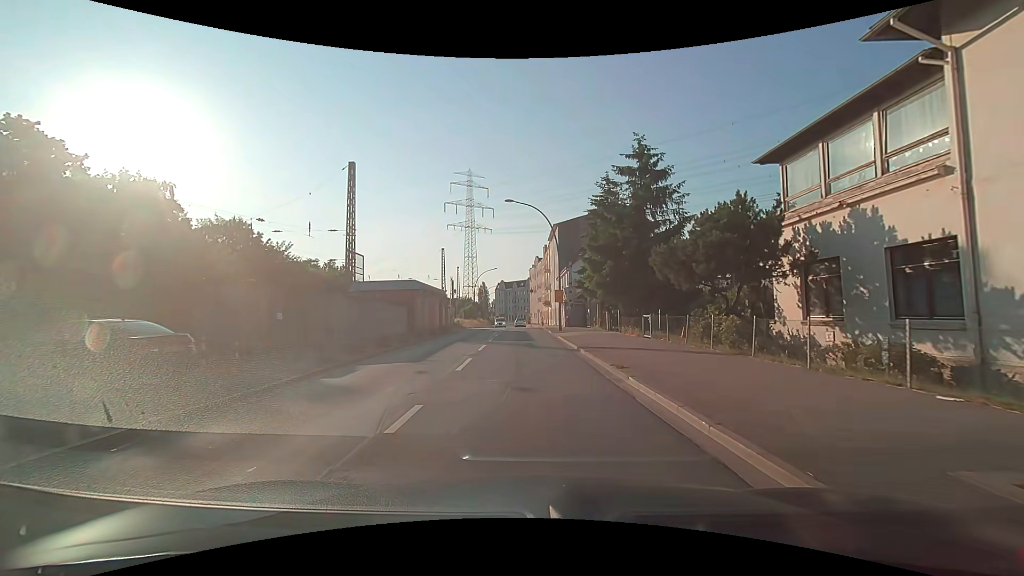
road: secondary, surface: asphalt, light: Day
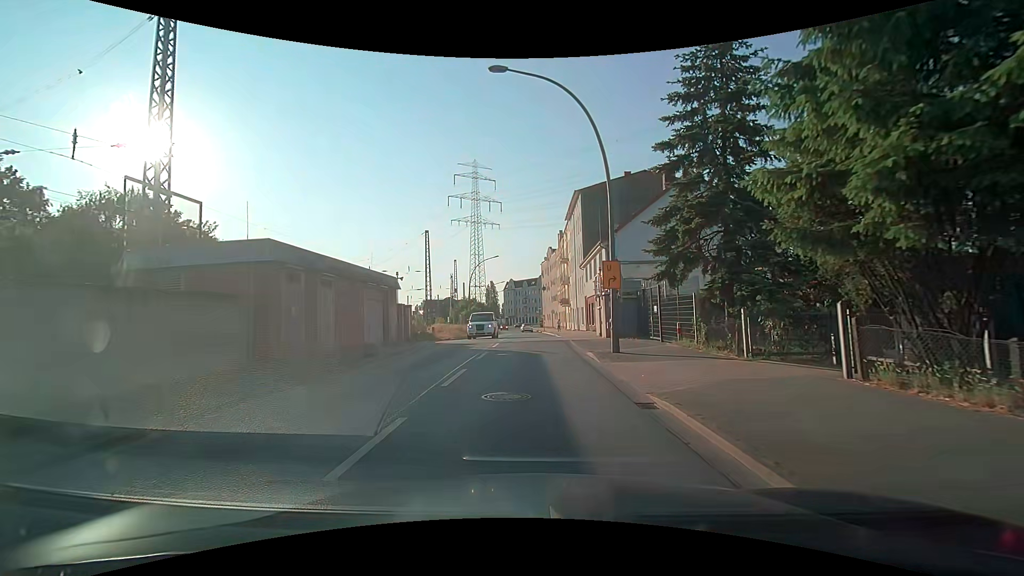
(-0.6, +20.1) m; -1°
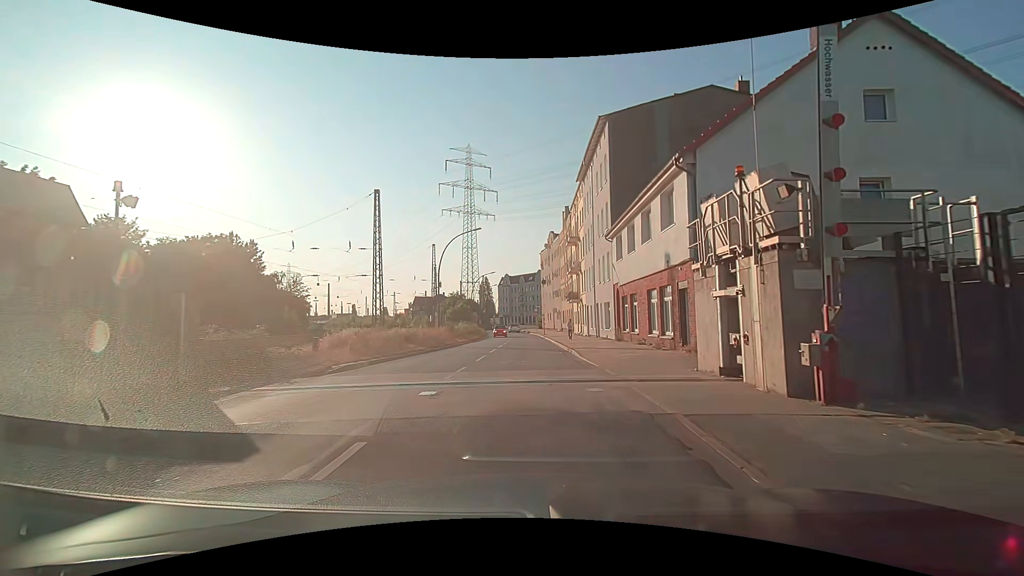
(-0.4, +19.4) m; 0°
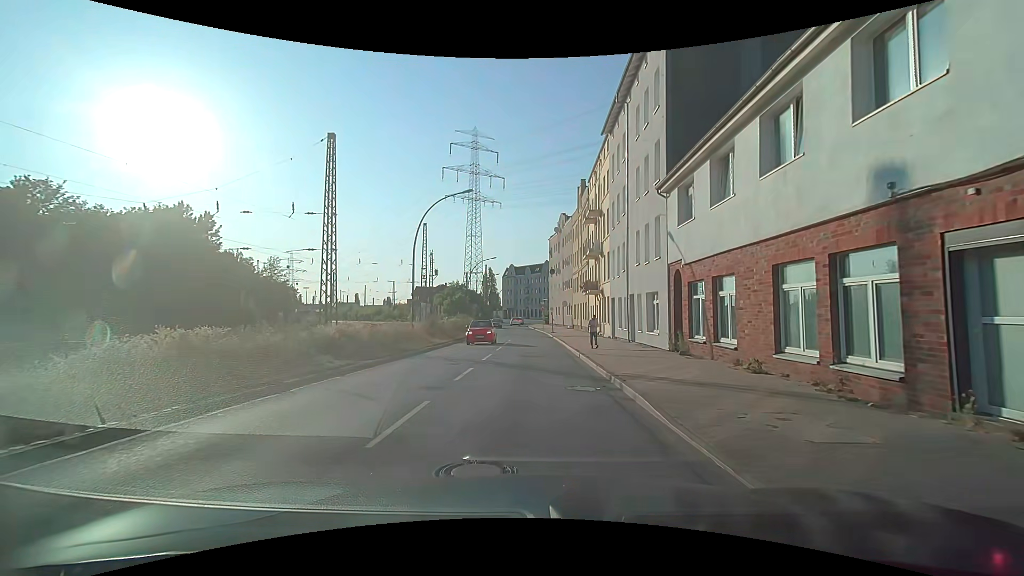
(-0.2, +11.4) m; 0°
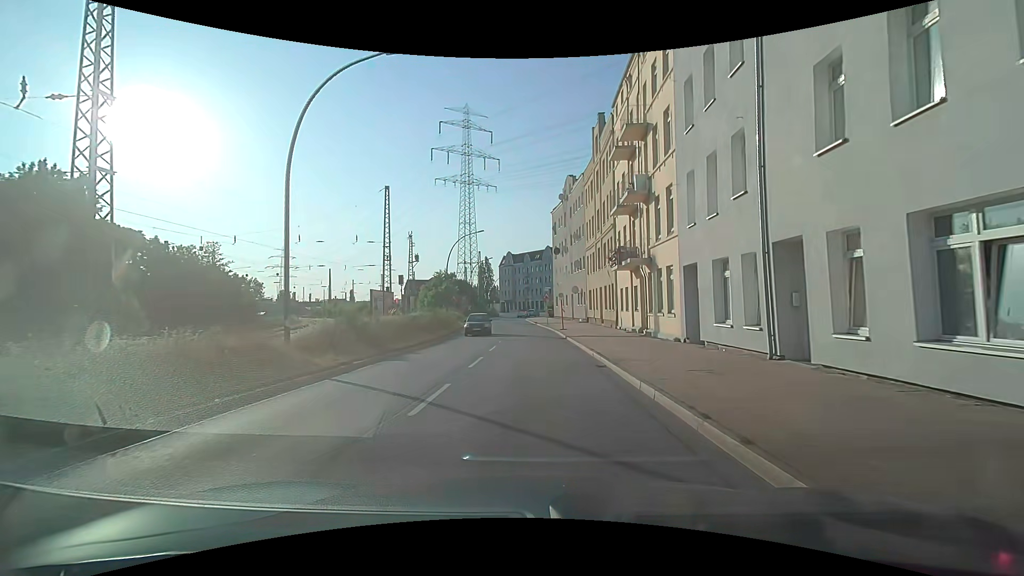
(-0.5, +16.9) m; -1°
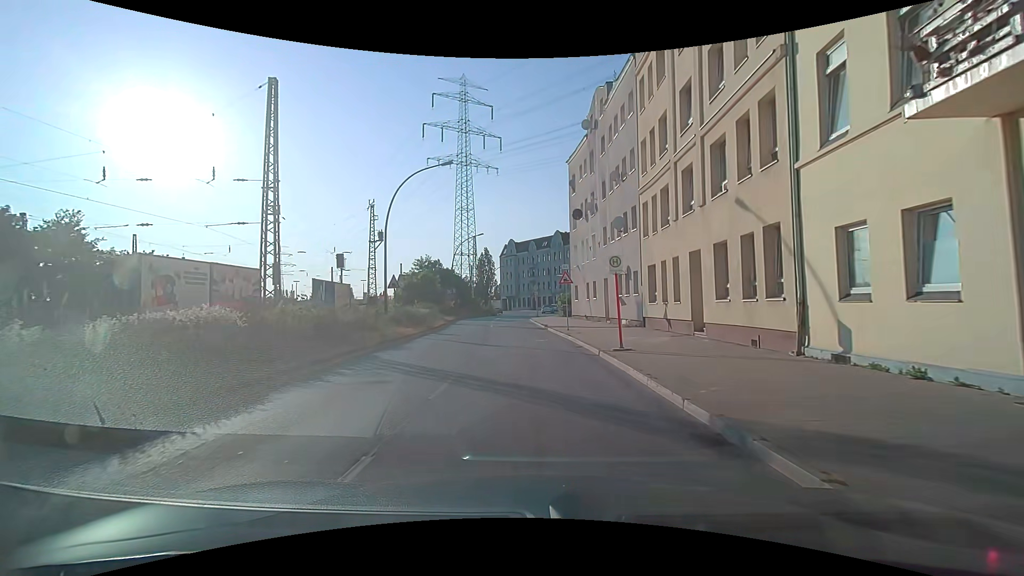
(-0.1, +23.1) m; -1°
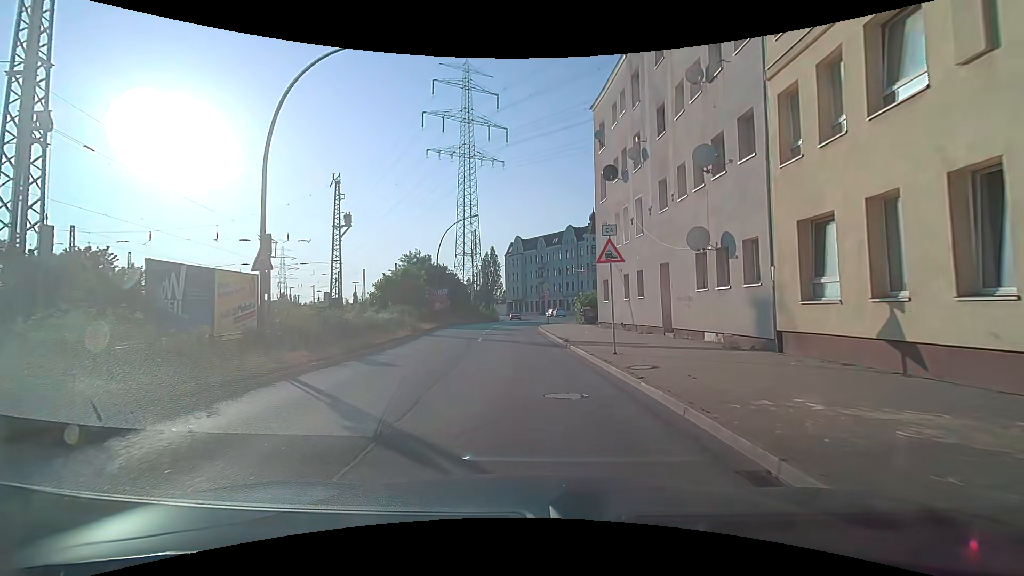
(0.0, +13.8) m; -1°
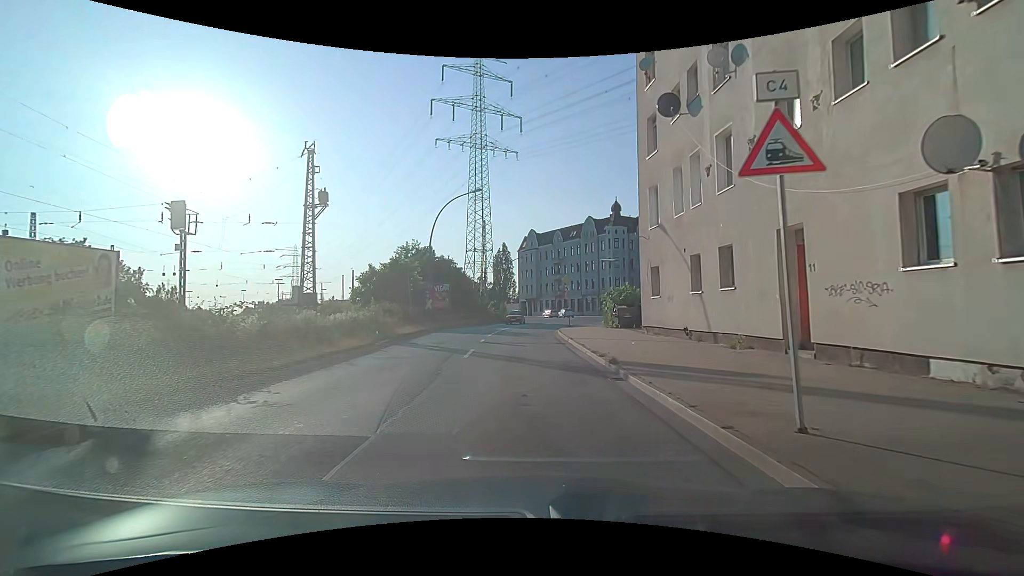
(0.0, +9.3) m; -1°
(0, +10) (-1, +20) (-1, +30) (0, +40) (+2, +50) (+4, +59) (+6, +69) (+6, +79) (+5, +89) (0, +98) m
